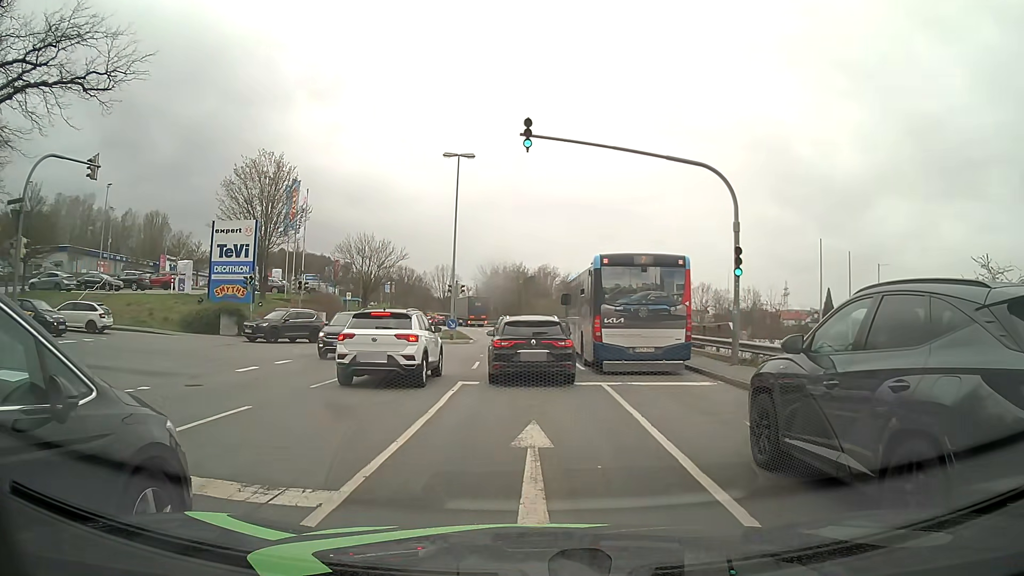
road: tertiary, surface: asphalt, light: Day
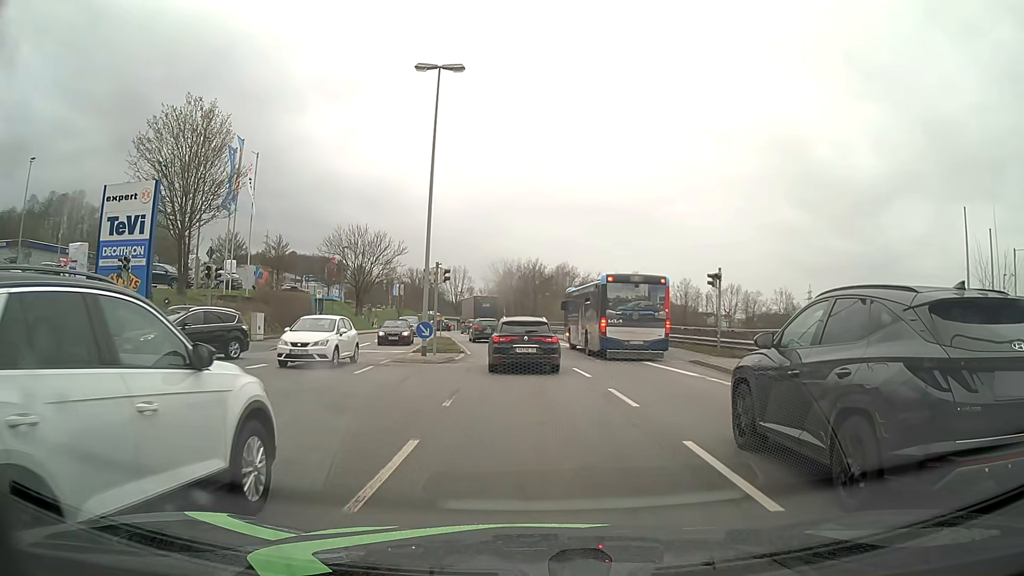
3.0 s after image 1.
(-0.3, +14.3) m; -2°
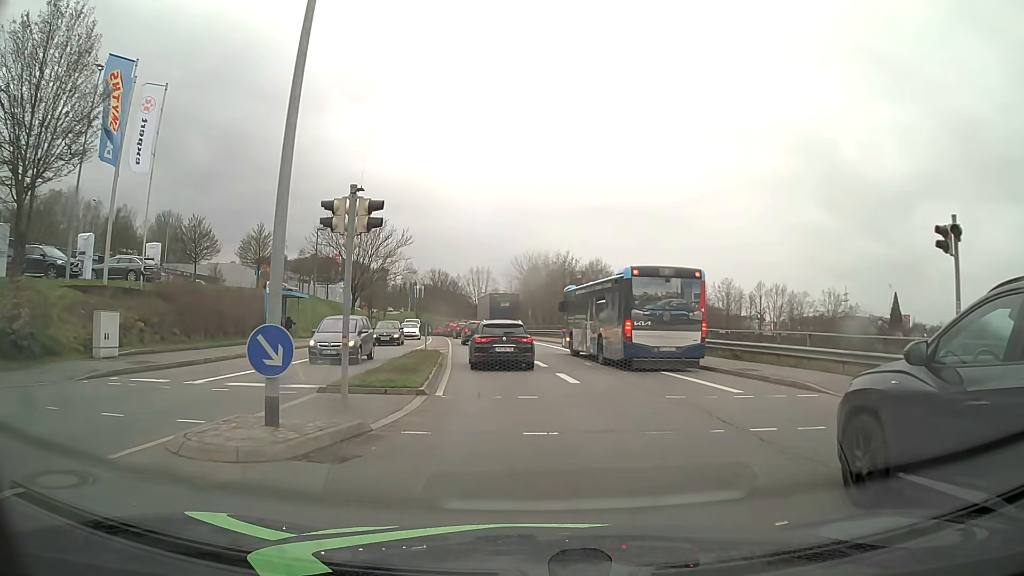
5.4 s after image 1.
(-0.2, +15.3) m; -2°
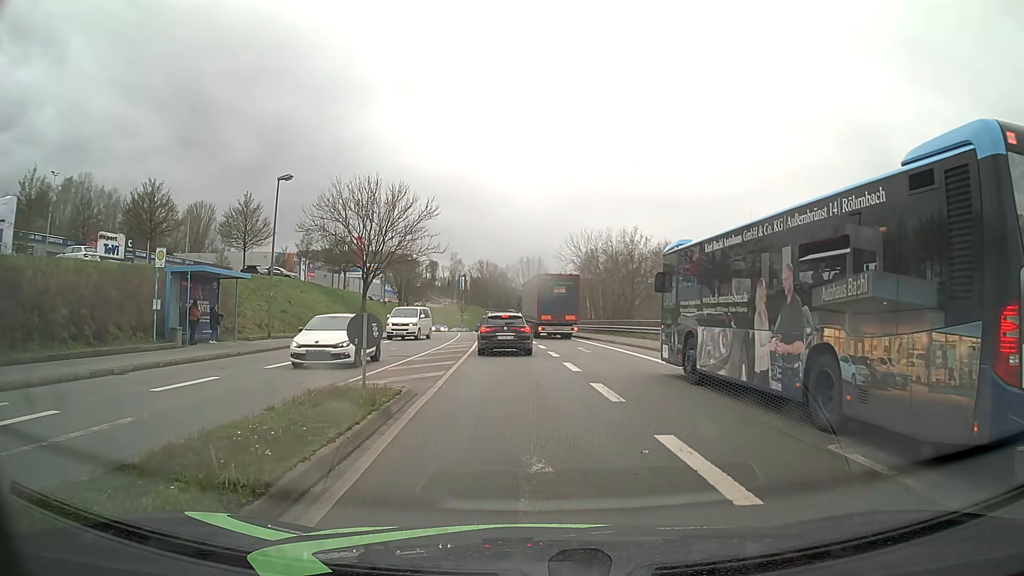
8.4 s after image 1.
(-0.6, +16.2) m; -4°
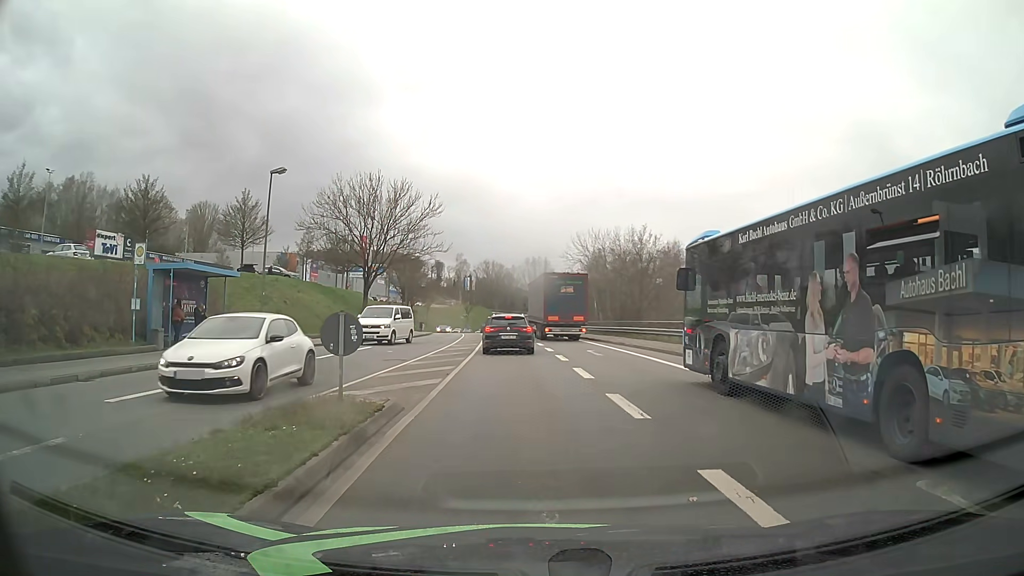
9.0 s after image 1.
(0.0, +1.7) m; -1°
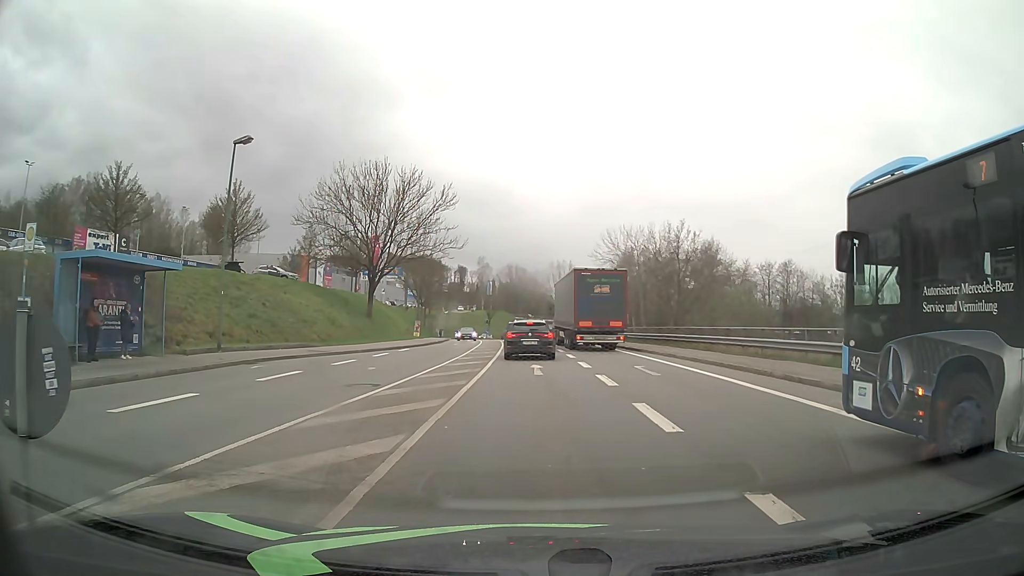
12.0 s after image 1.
(-0.1, +6.7) m; -2°
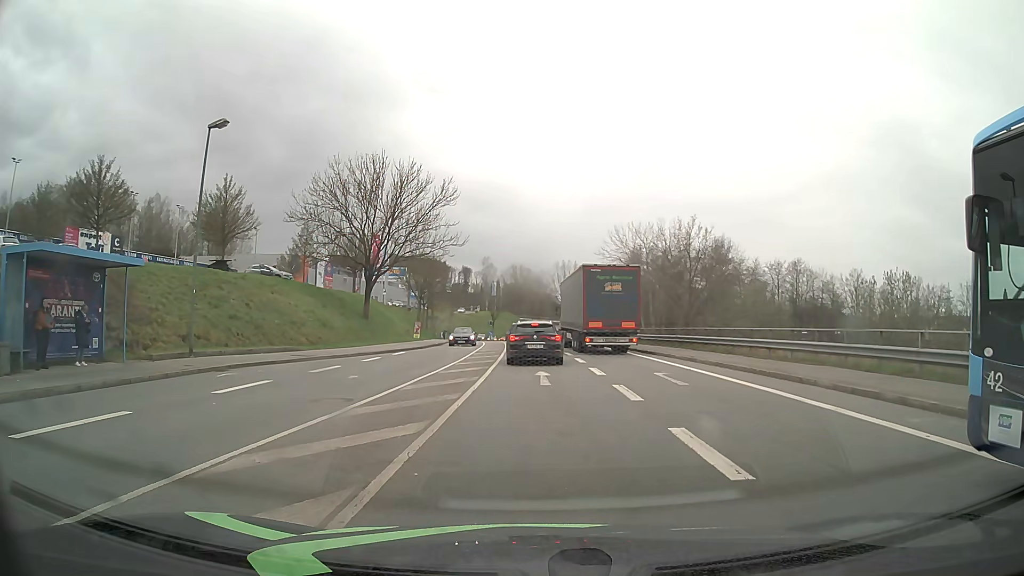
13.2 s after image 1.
(0.0, +2.6) m; -1°
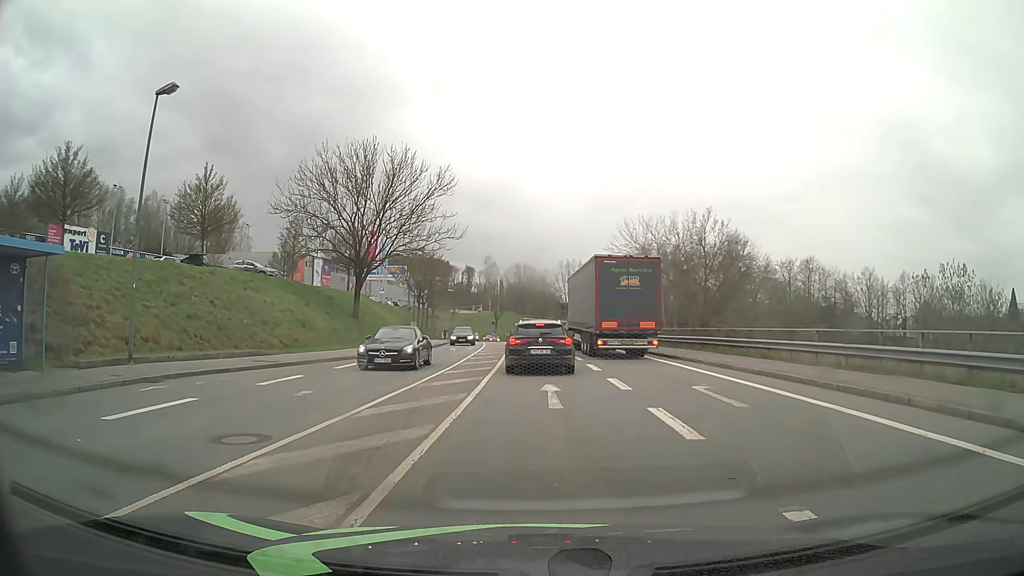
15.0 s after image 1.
(0.0, +4.0) m; +1°
(0, +10) (0, +20) (0, +30) (-1, +40) (-1, +50) (-2, +60) (-2, +70) (-3, +80) (-3, +90) (-3, +100) m
